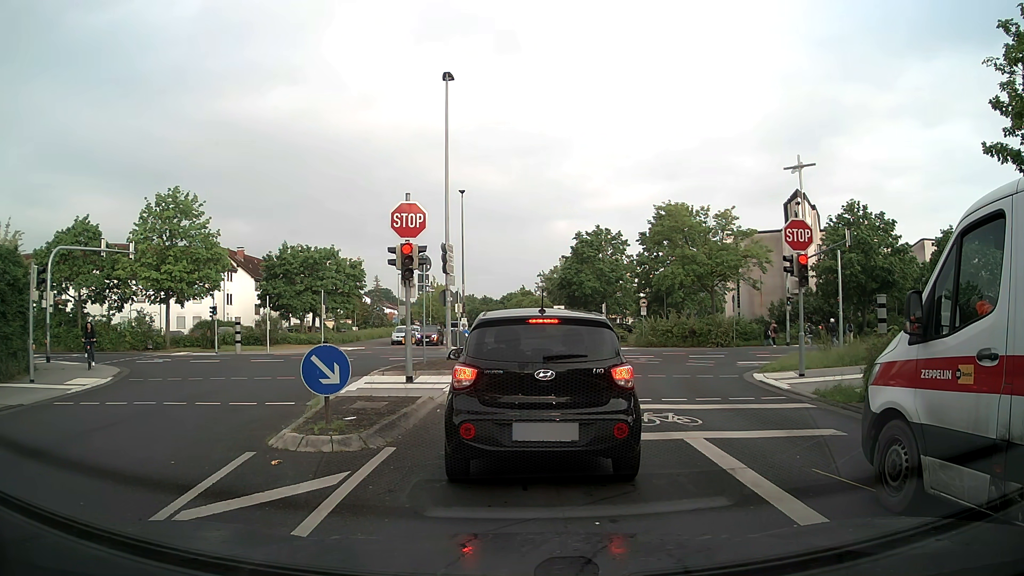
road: residential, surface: asphalt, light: Day
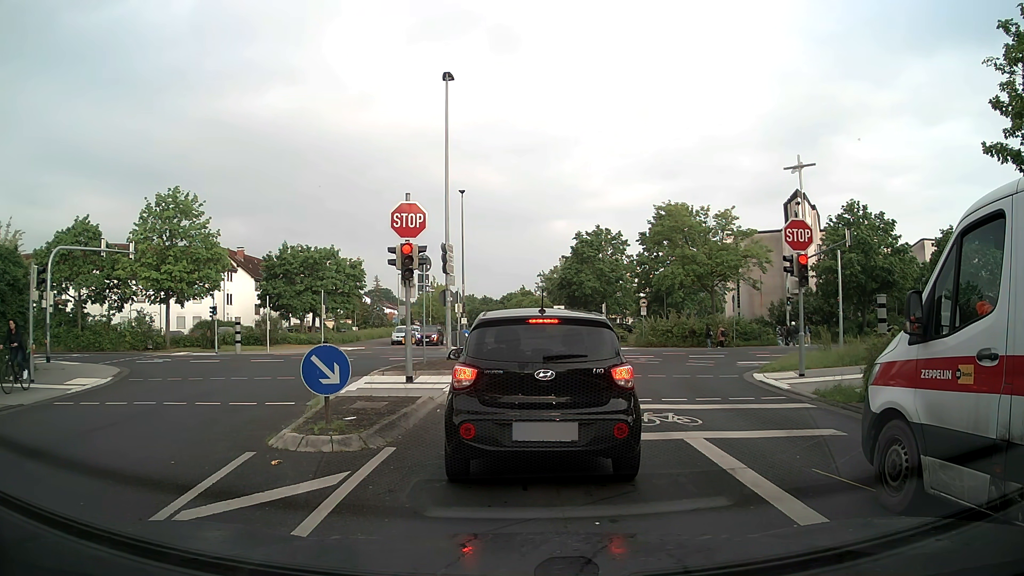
(0.0, 0.0) m; 0°
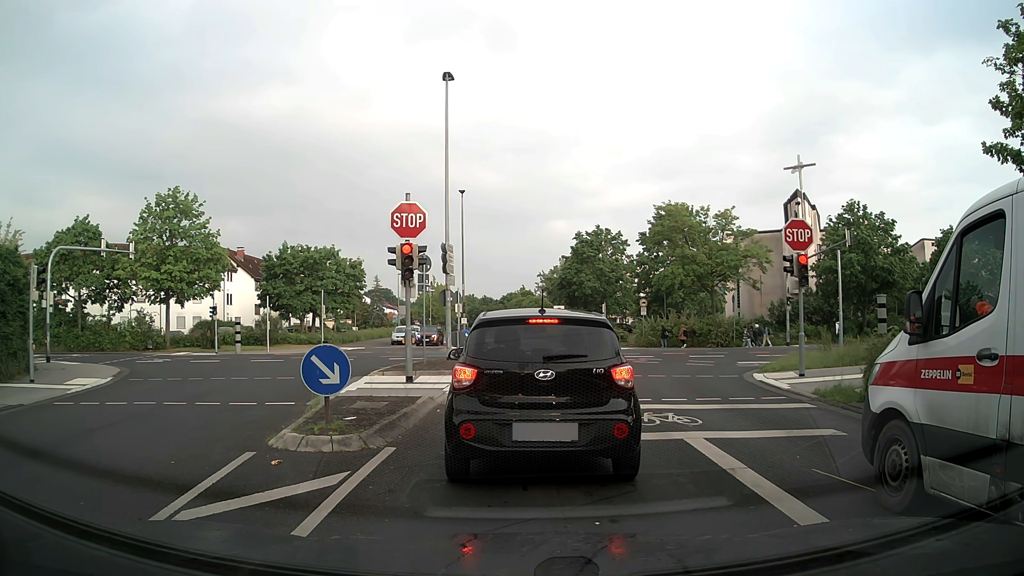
(0.0, 0.0) m; 0°
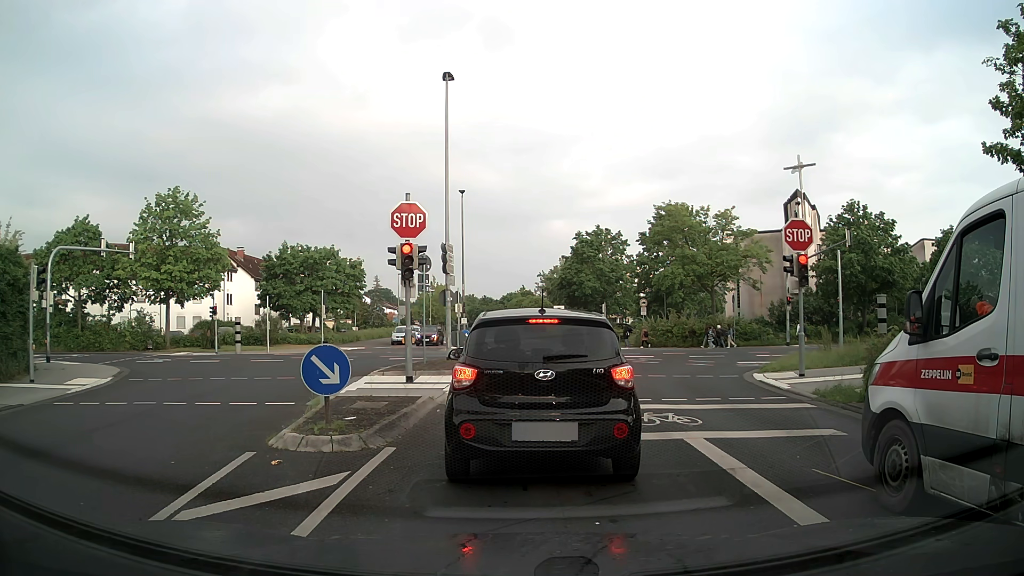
(0.0, 0.0) m; 0°
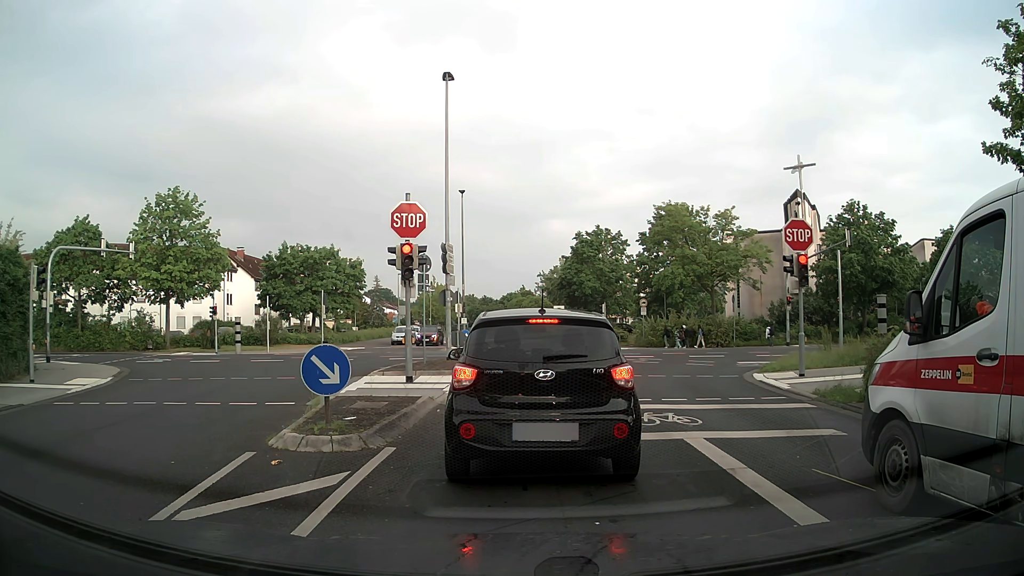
(0.0, 0.0) m; 0°
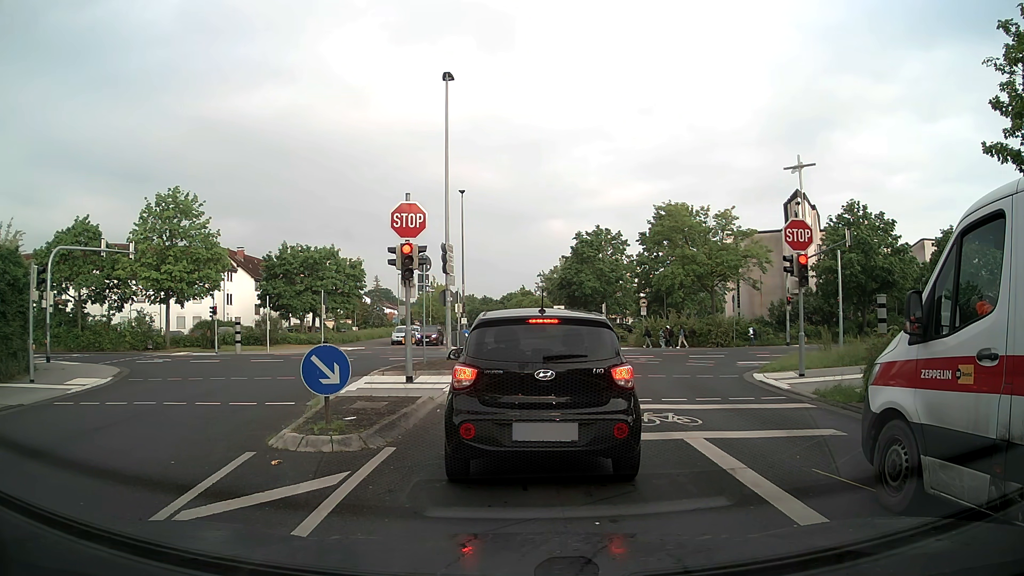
(0.0, 0.0) m; 0°
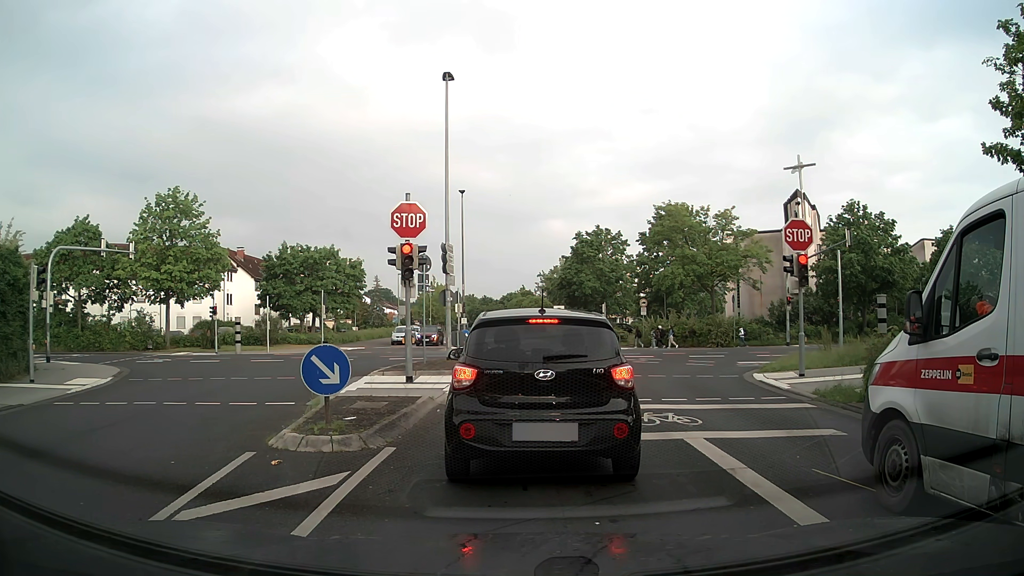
(0.0, 0.0) m; 0°
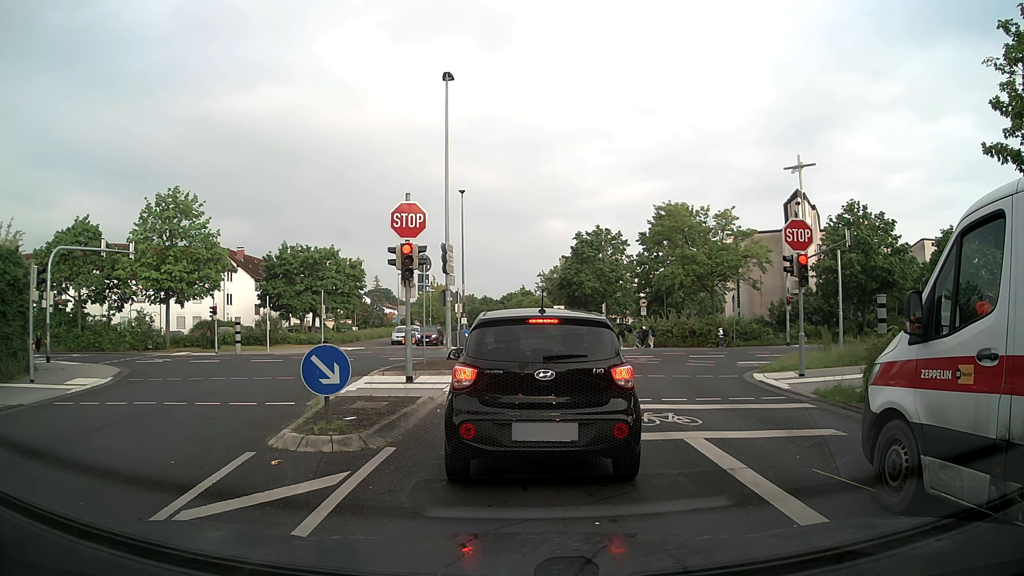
(0.0, 0.0) m; 0°
